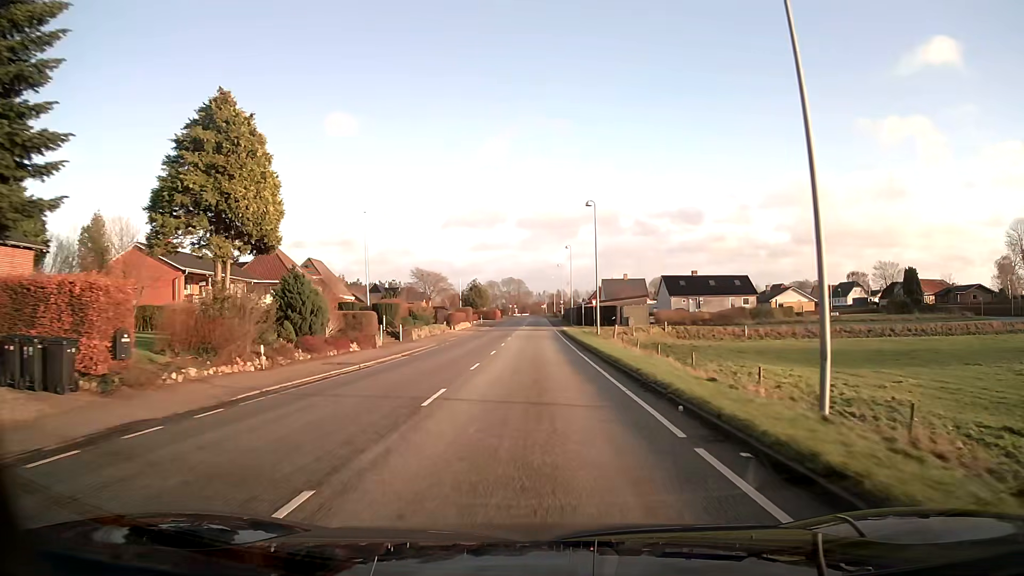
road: secondary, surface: asphalt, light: Day
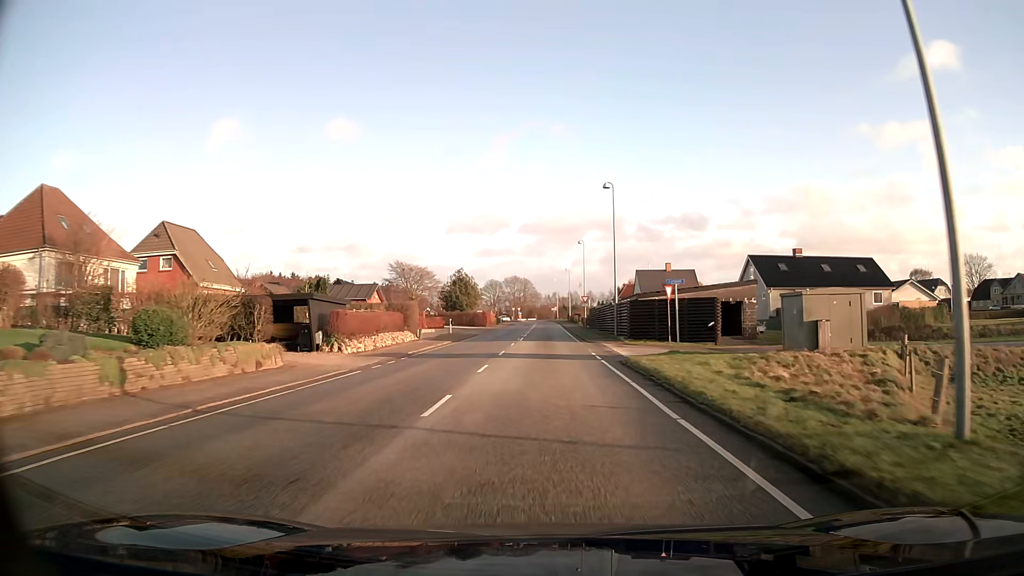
(-0.2, +39.6) m; -1°
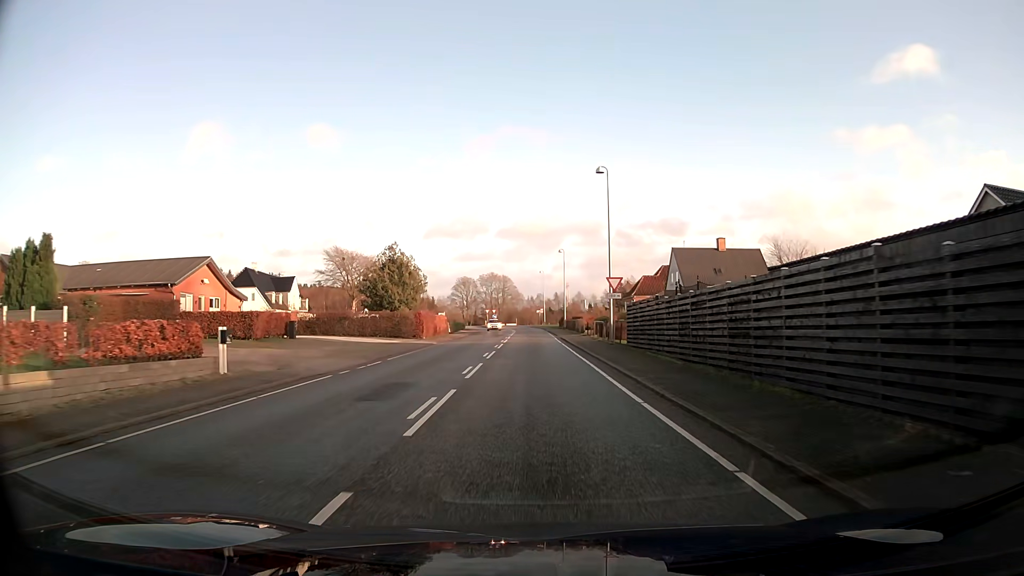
(+0.2, +38.0) m; +1°
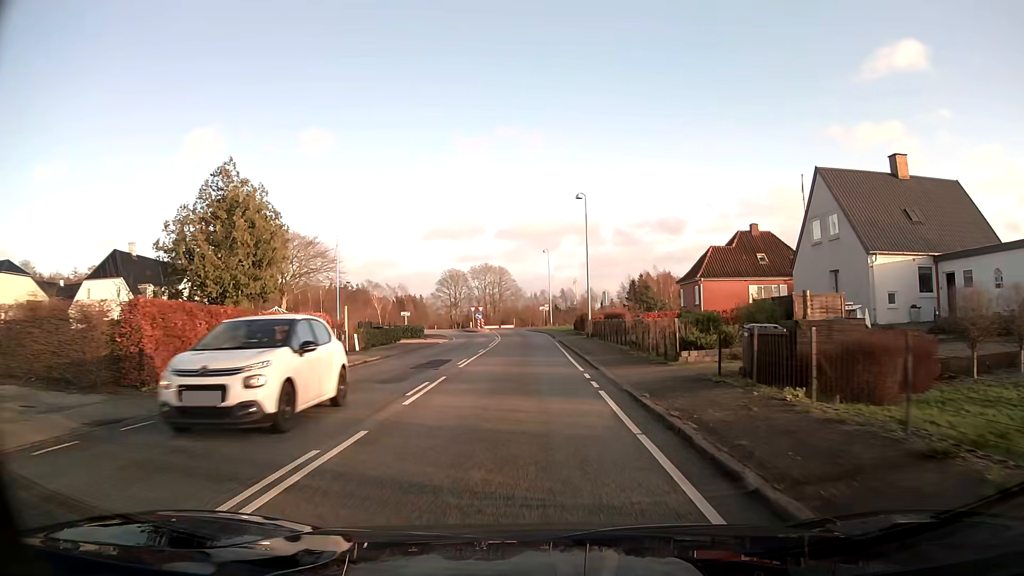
(+0.1, +35.0) m; -1°
(0, +10) (0, +20) (0, +30) (-1, +40) (-1, +50) (-2, +60) (-3, +70) (-3, +80) (-3, +90) (+1, +99) m
